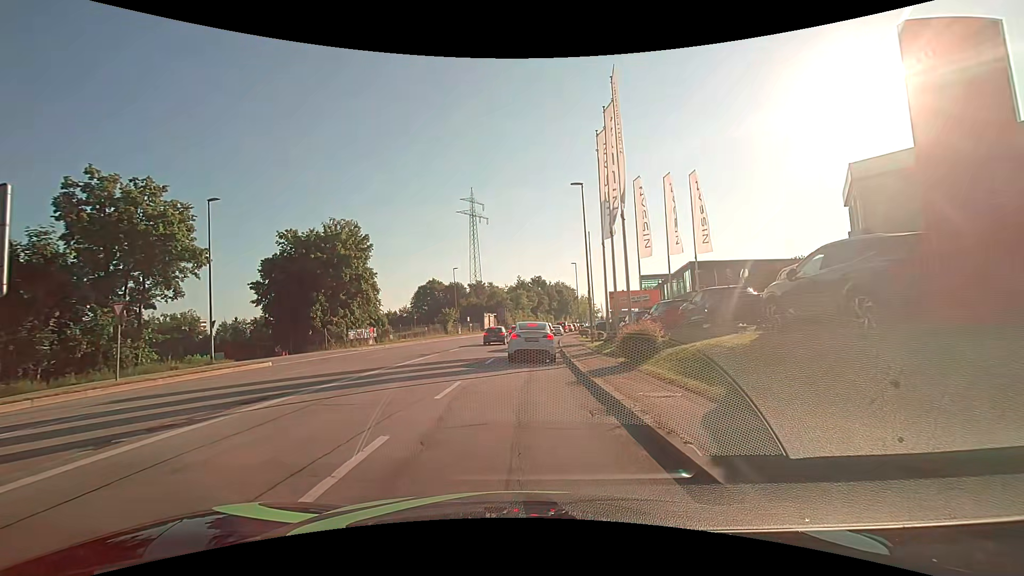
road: tertiary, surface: asphalt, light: Day
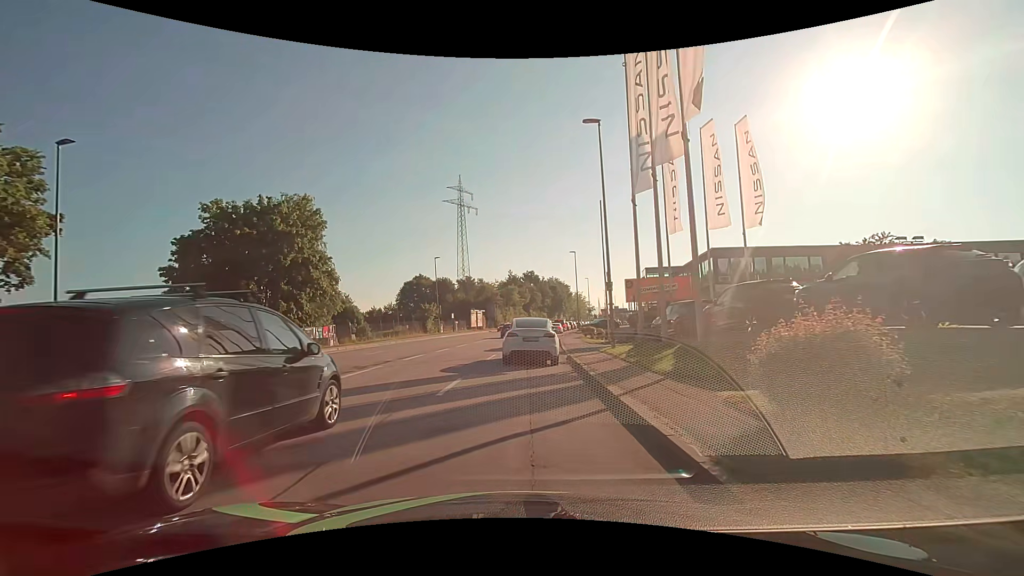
(+0.3, +9.3) m; +2°
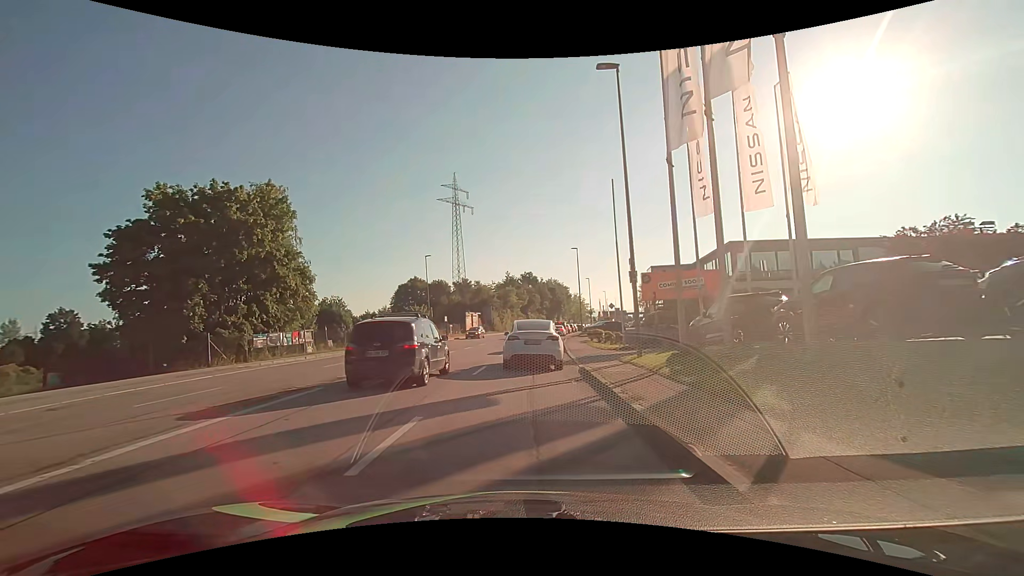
(0.0, +4.9) m; +1°
(0, +10) (0, +20) (+1, +30) (+1, +40) (+2, +50) (+3, +60) (+4, +70) (+6, +80) (+7, +90) (+9, +99) m
